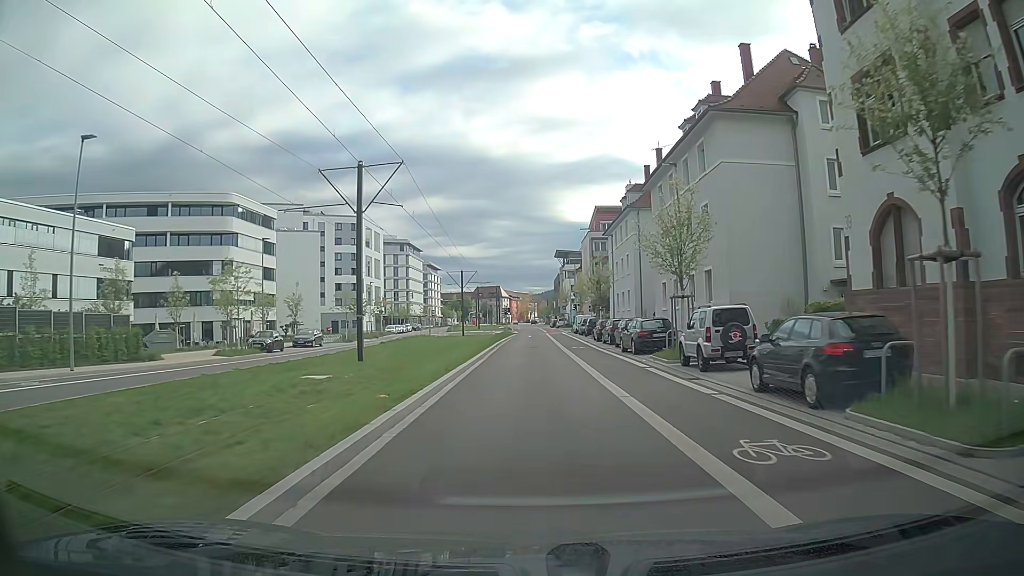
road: secondary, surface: asphalt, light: Day
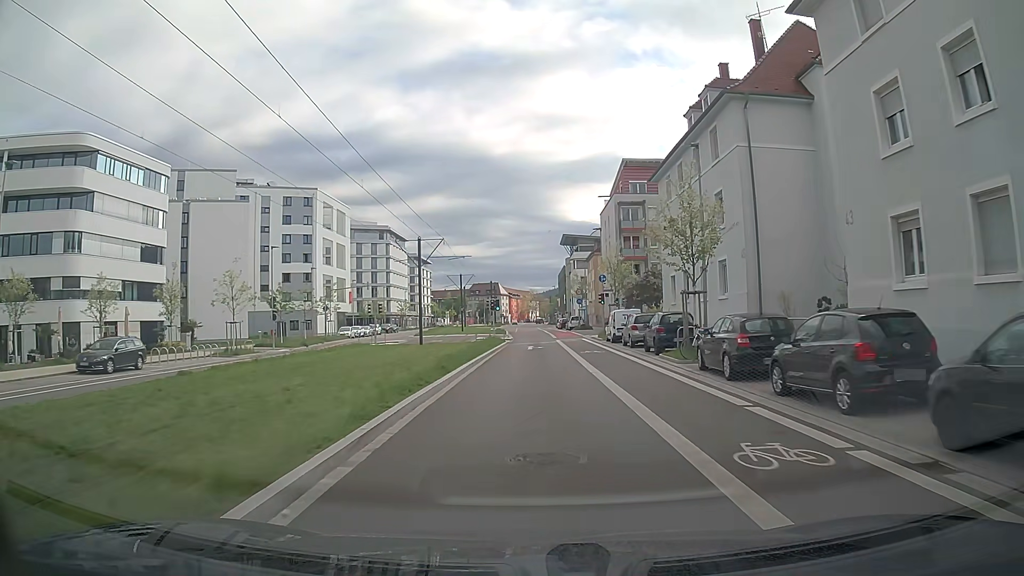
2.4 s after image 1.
(+0.1, +28.7) m; 0°
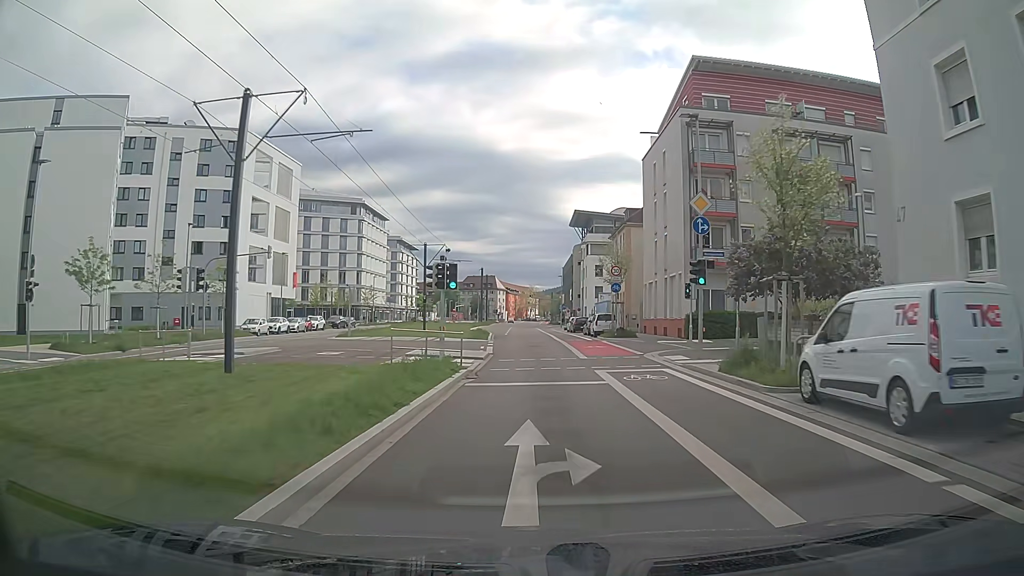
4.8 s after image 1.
(+0.1, +29.1) m; +1°
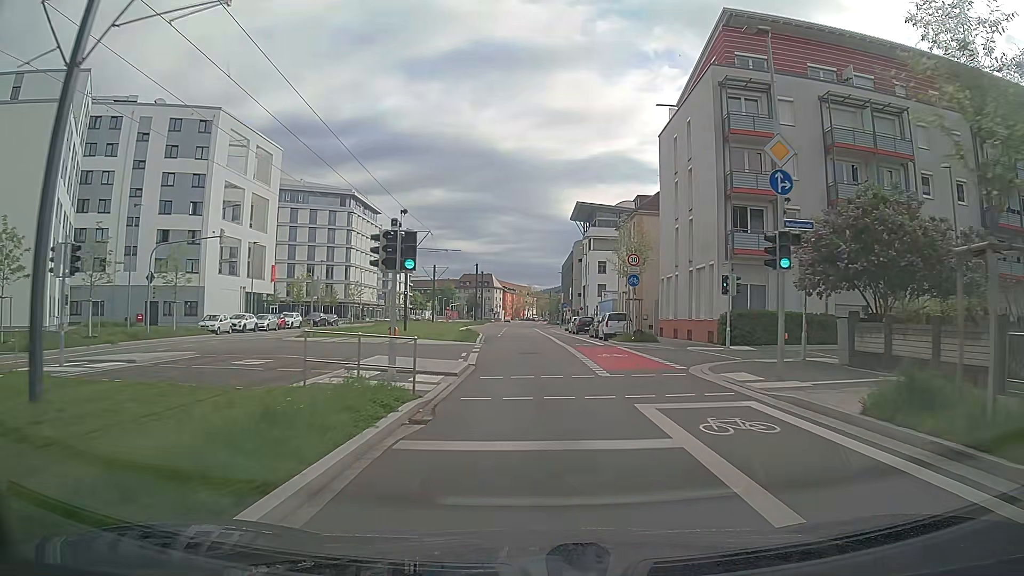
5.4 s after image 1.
(0.0, +7.3) m; 0°
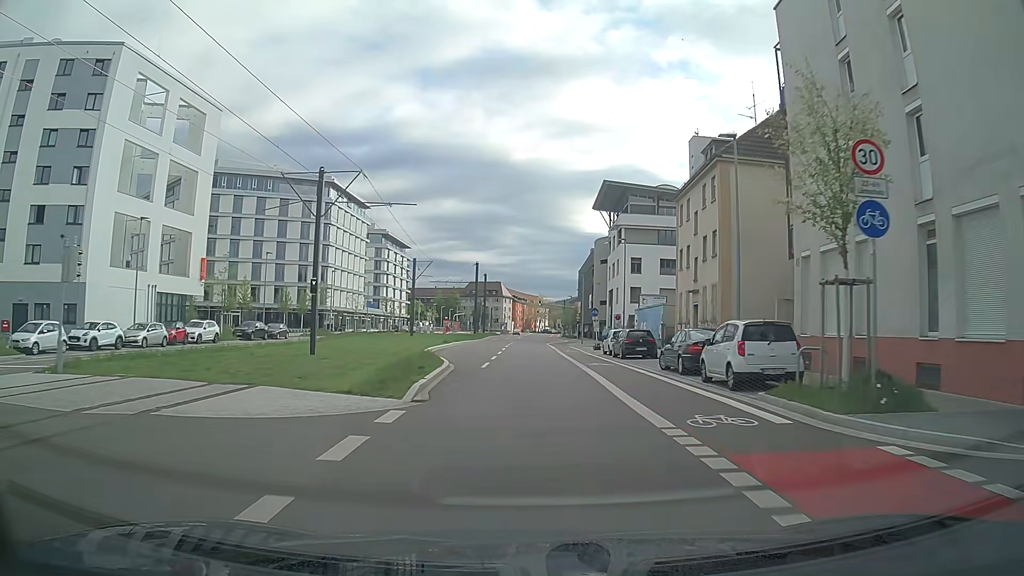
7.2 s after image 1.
(-0.1, +22.2) m; -1°
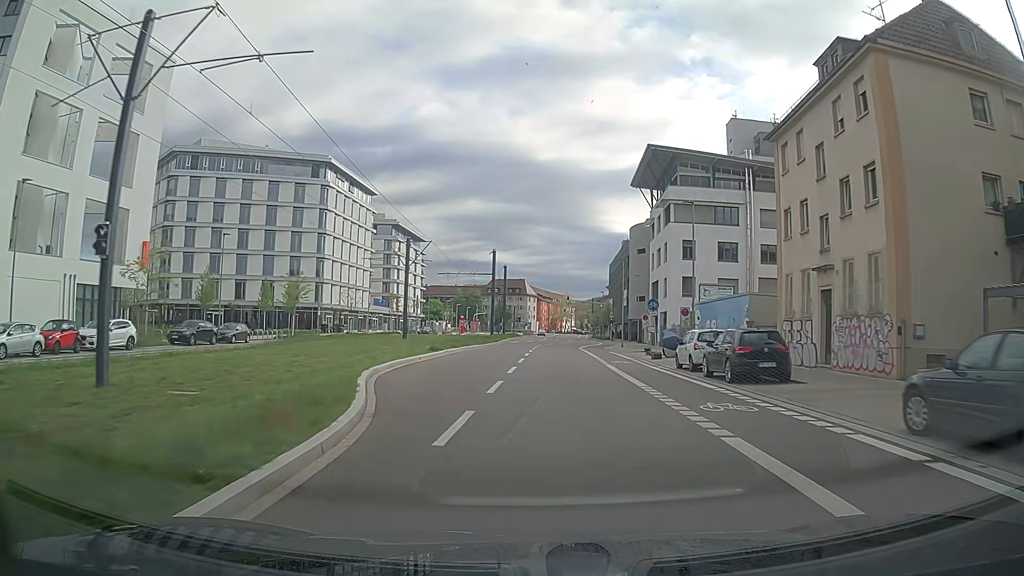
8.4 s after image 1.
(-0.3, +14.7) m; -2°
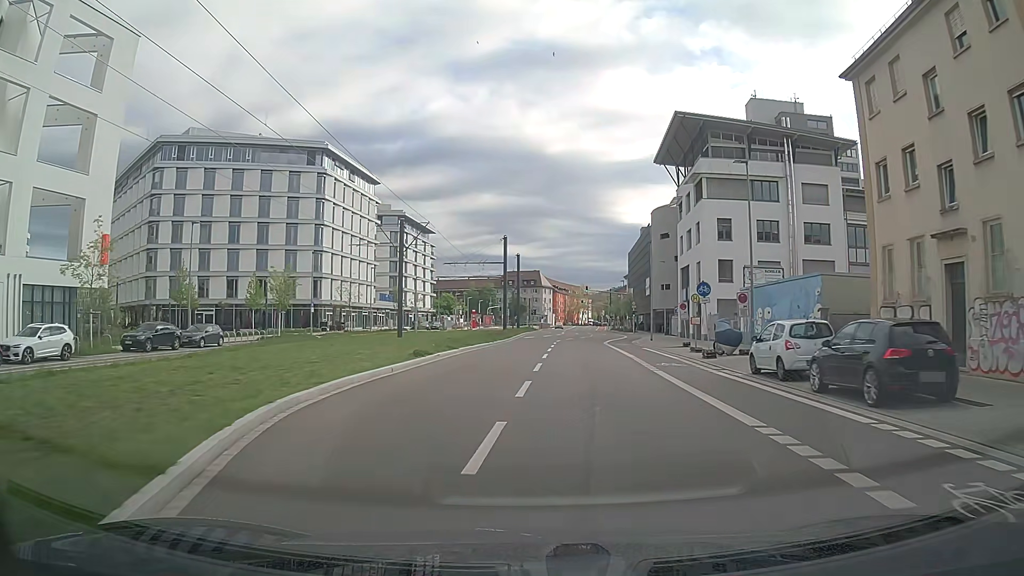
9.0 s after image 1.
(0.0, +7.3) m; -1°
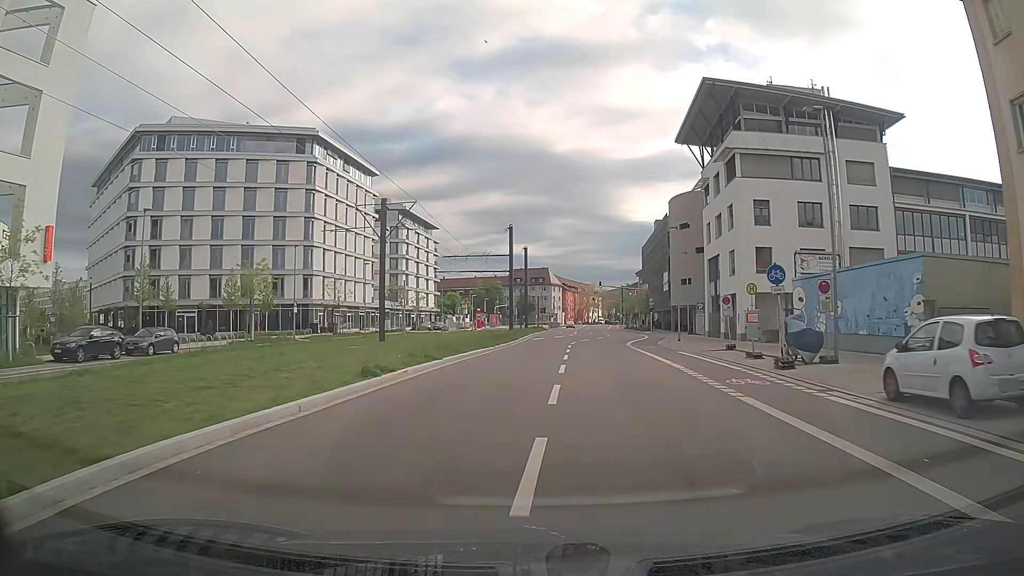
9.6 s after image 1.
(-0.1, +7.3) m; -1°
(0, +10) (0, +20) (+1, +30) (+1, +40) (+2, +50) (+2, +60) (+3, +70) (+4, +80) (+4, +90) (+5, +100) m
